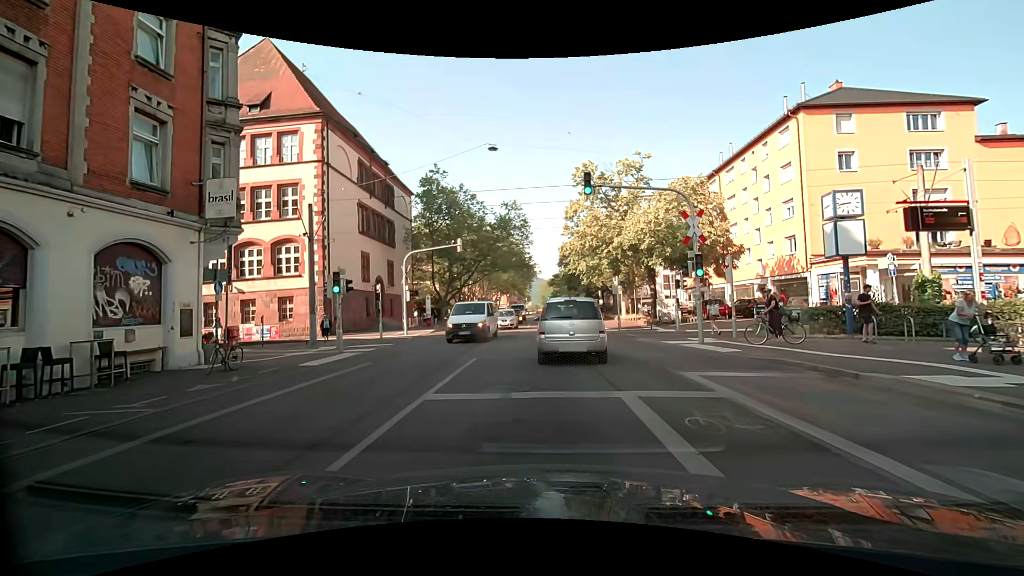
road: secondary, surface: asphalt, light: Day
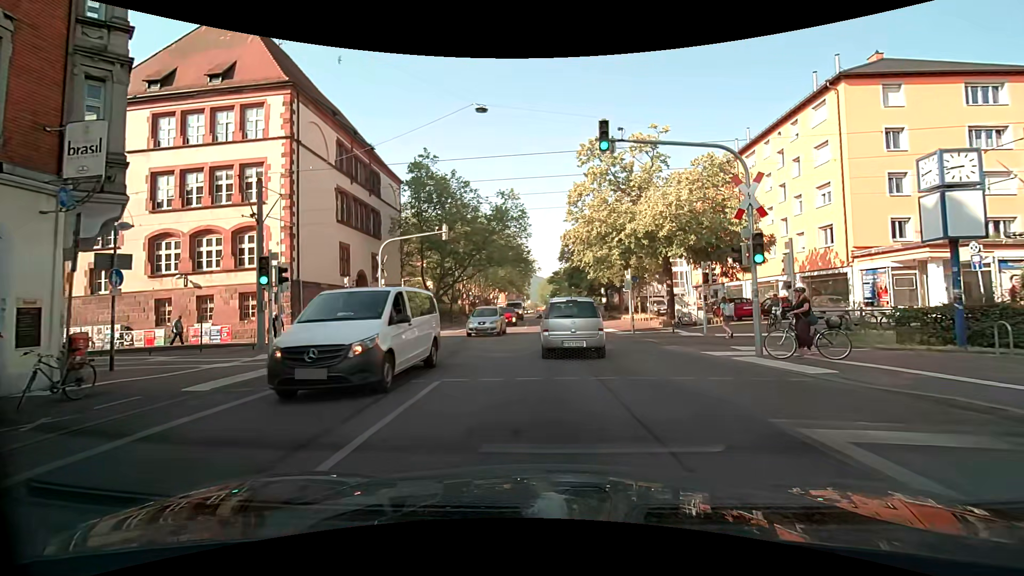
(-0.1, +5.0) m; -2°
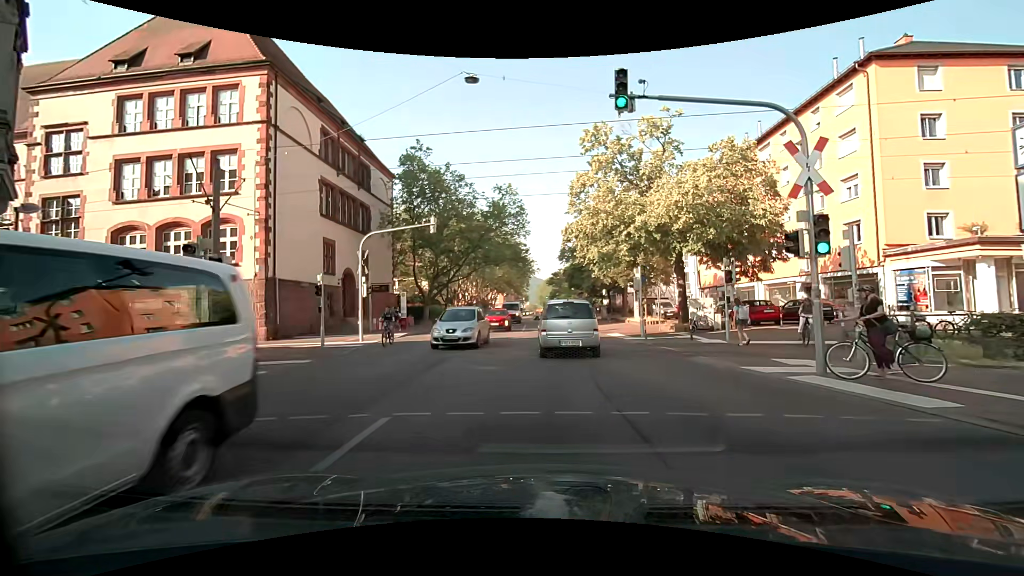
(0.0, +3.0) m; +1°
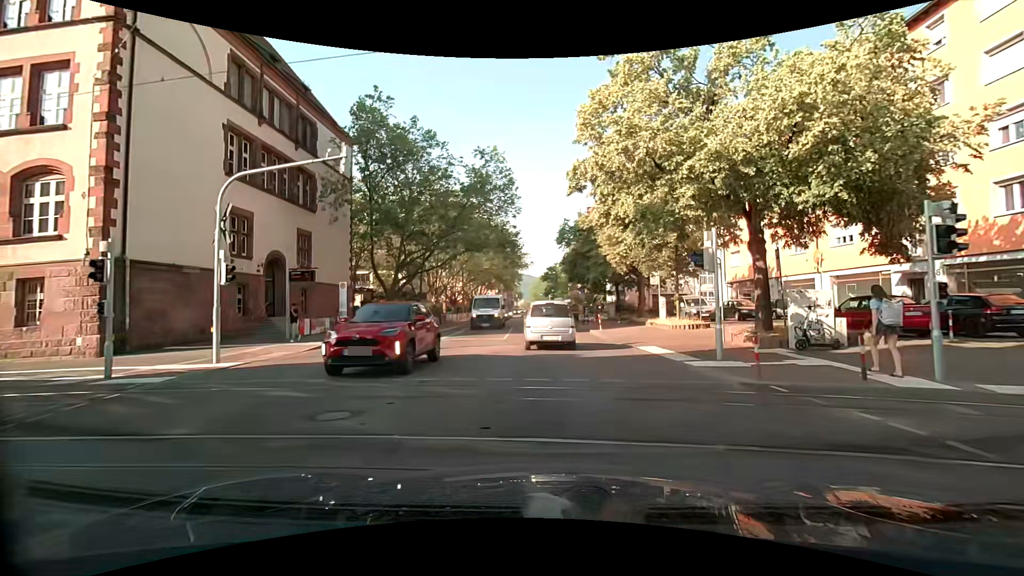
(+0.1, +11.1) m; +1°
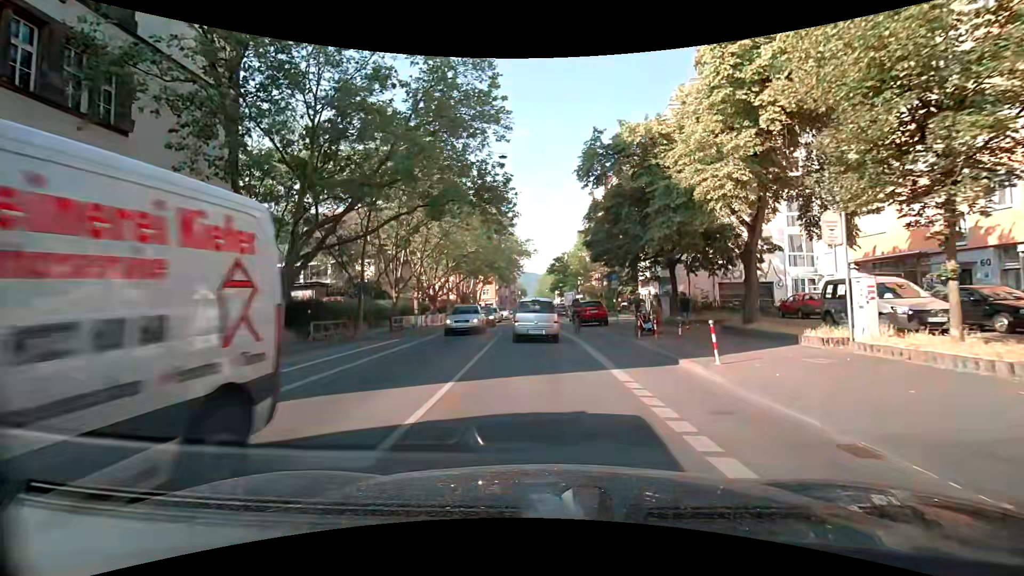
(-0.3, +18.5) m; -1°
(0, +10) (0, +20) (-1, +30) (-1, +40) (-1, +50) (-1, +60) (-1, +70) (-1, +80) (-1, +90) (0, +100) m
